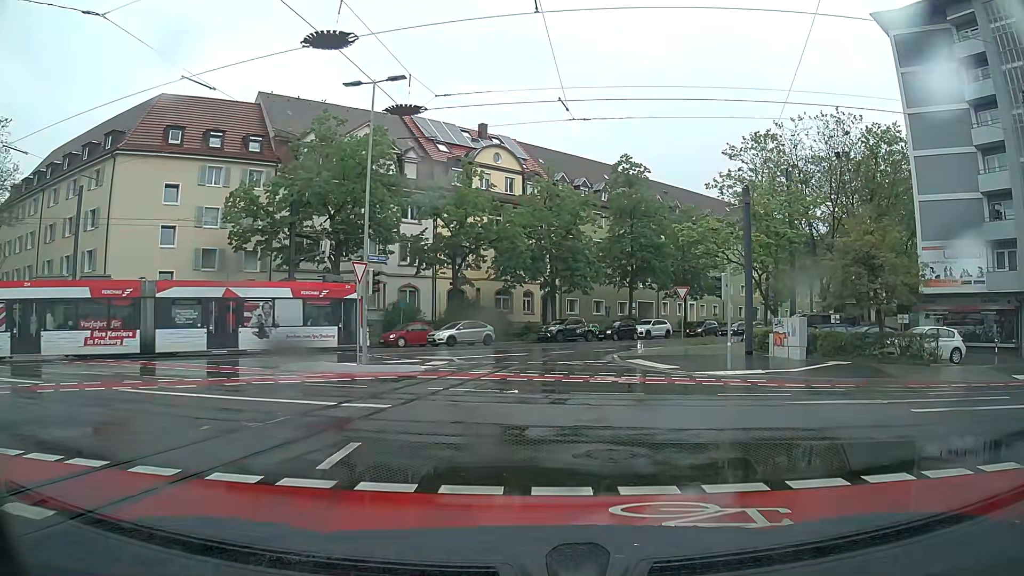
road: residential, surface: asphalt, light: Day
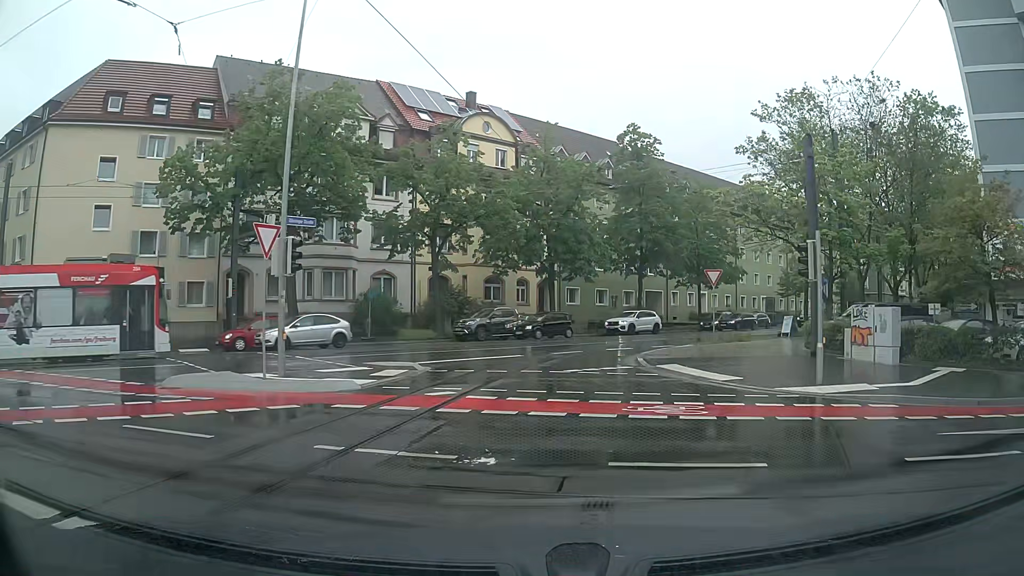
(-0.1, +7.5) m; 0°
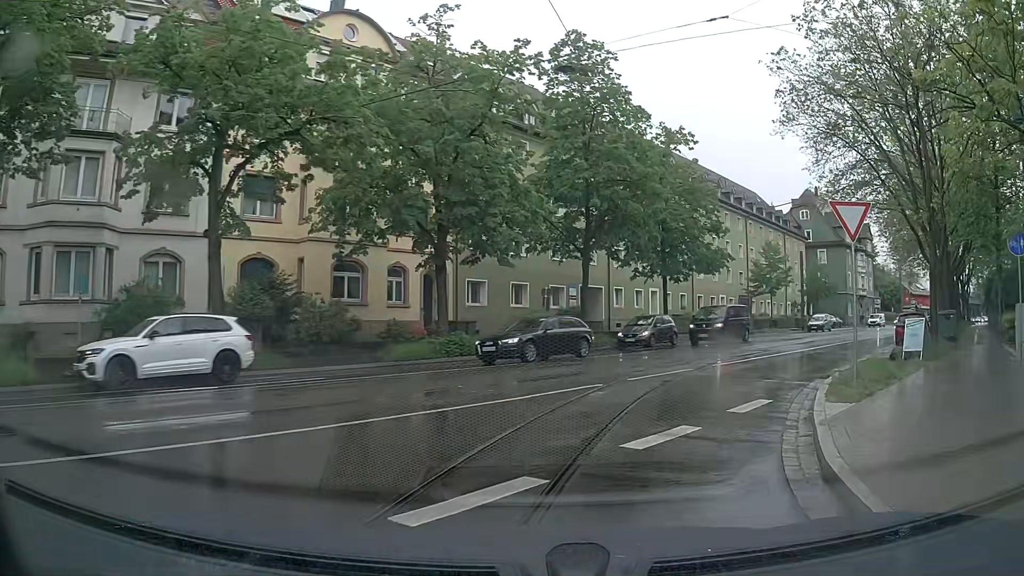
(+0.5, +19.4) m; +9°
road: secondary_link
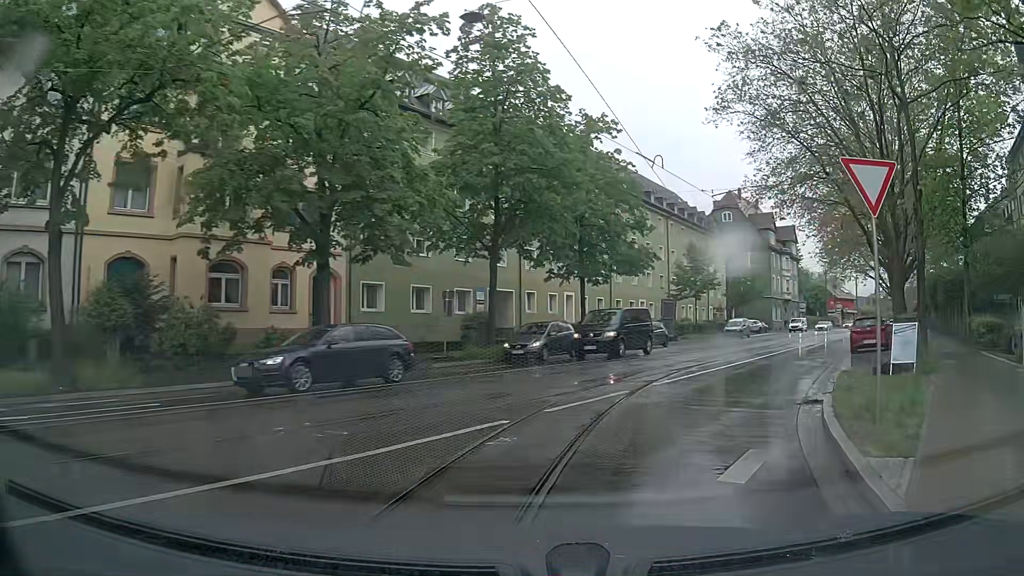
(+0.1, +3.9) m; +6°
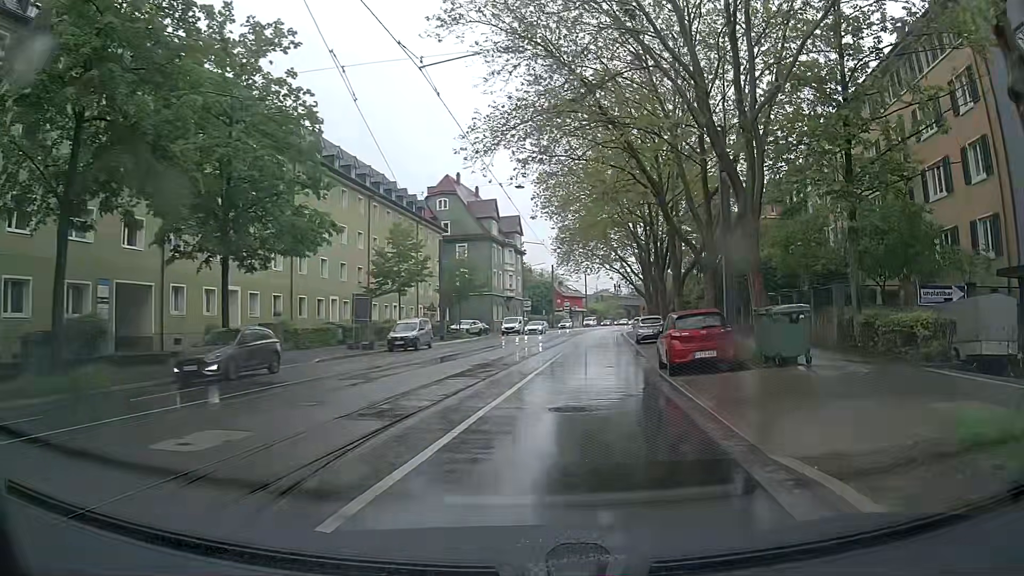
(+2.9, +12.1) m; +25°
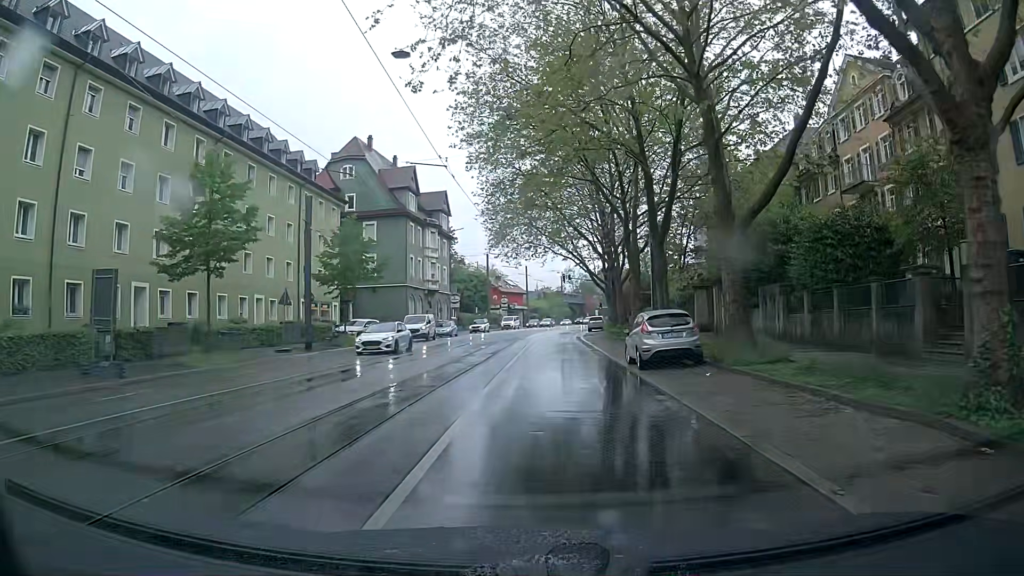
(+1.2, +19.3) m; +5°
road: primary
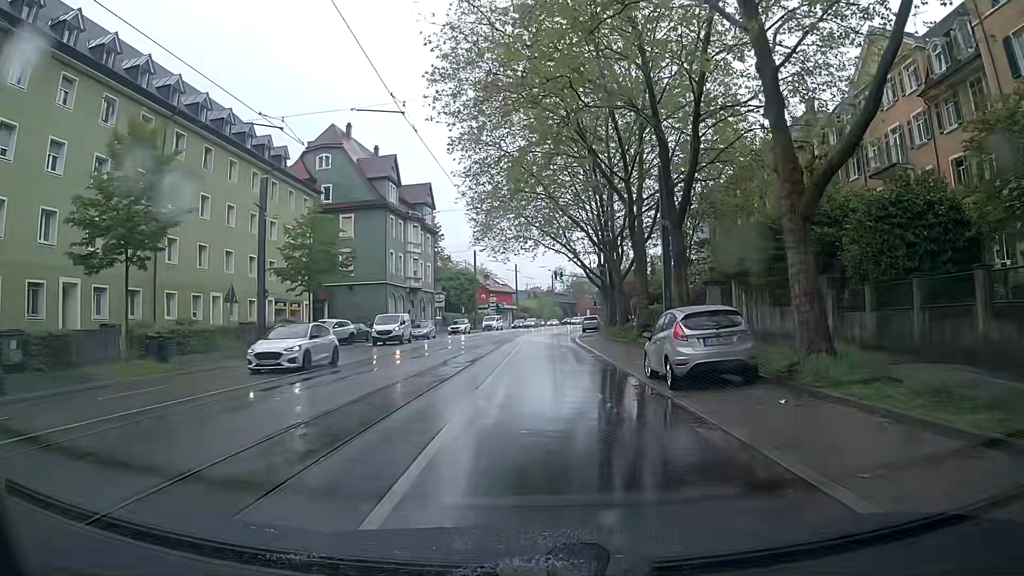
(0.0, +5.1) m; 0°
(0, +10) (0, +20) (+1, +30) (+1, +40) (+1, +50) (+2, +60) (+3, +70) (+4, +80) (+6, +90) (+8, +100) m
